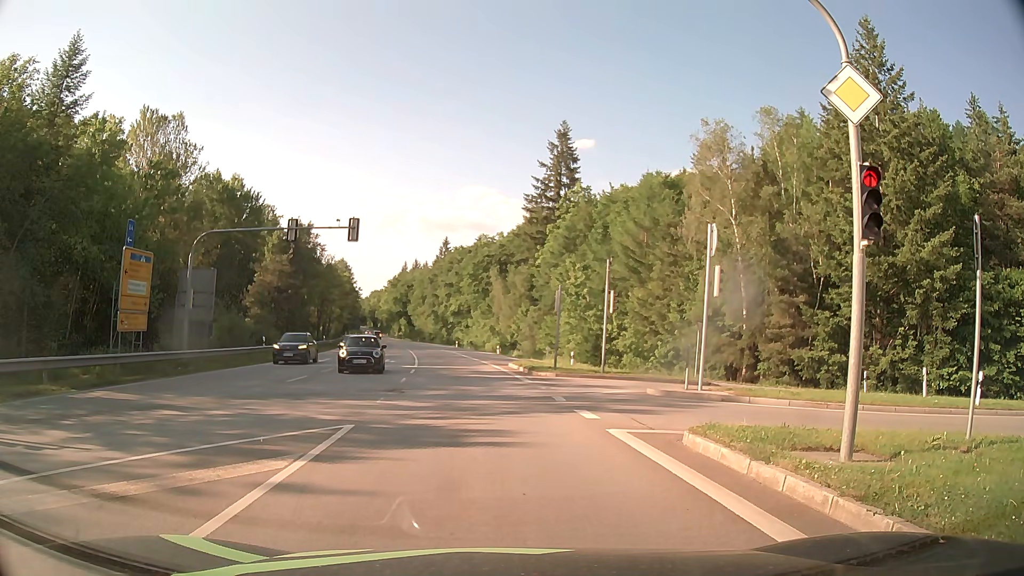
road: secondary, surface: asphalt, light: Day
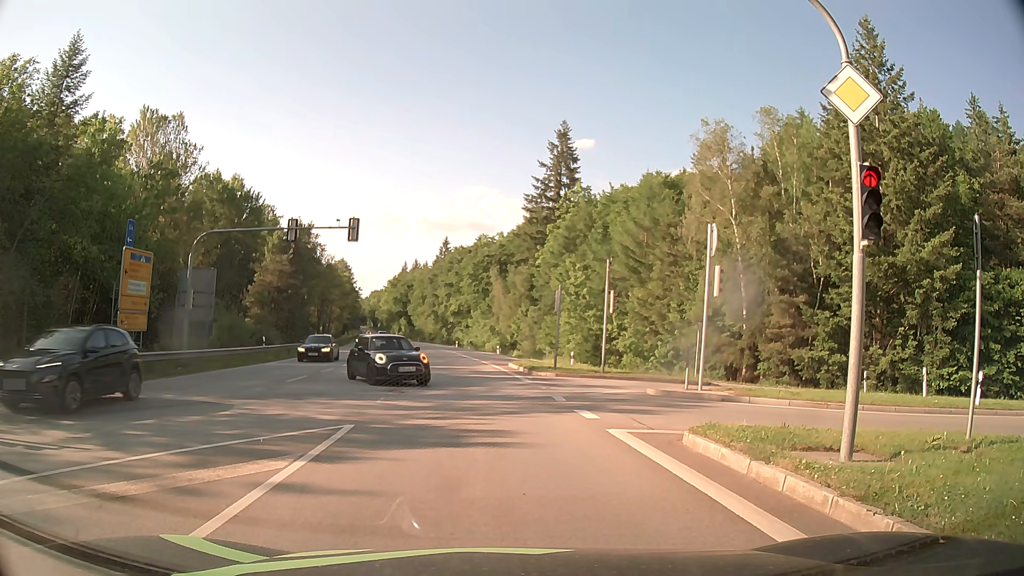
(0.0, 0.0) m; 0°
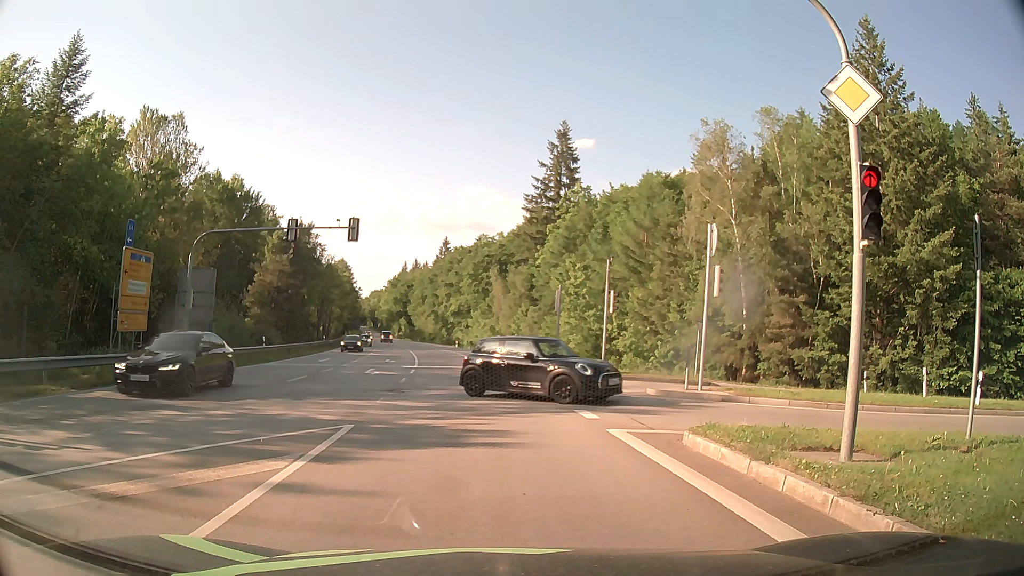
(0.0, 0.0) m; 0°
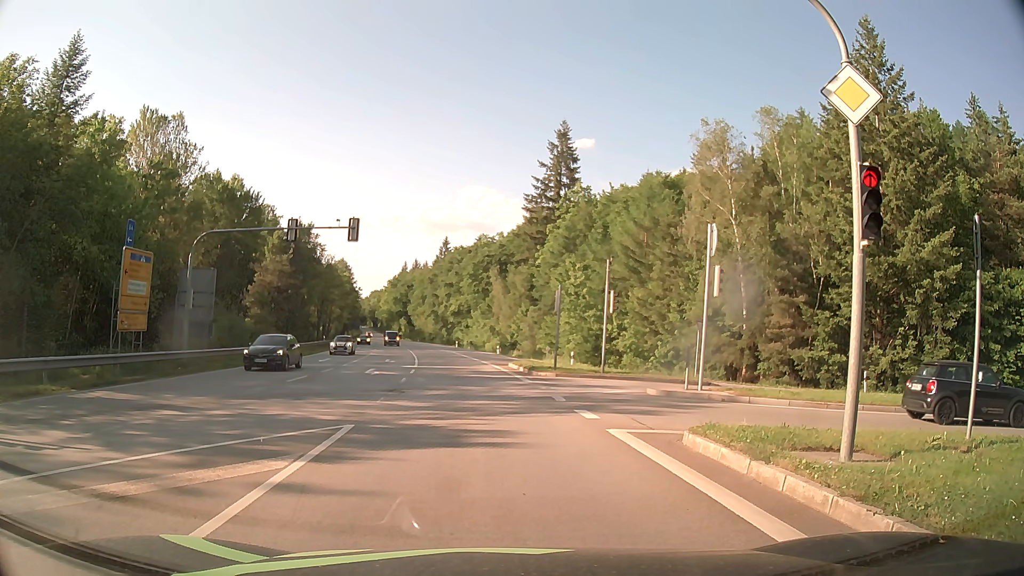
(0.0, 0.0) m; 0°
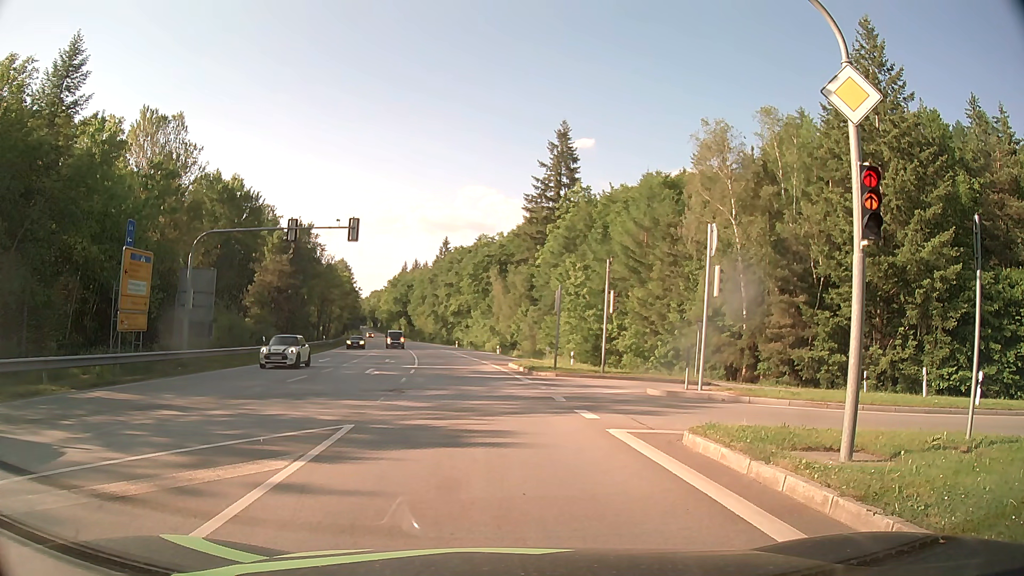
(0.0, 0.0) m; 0°
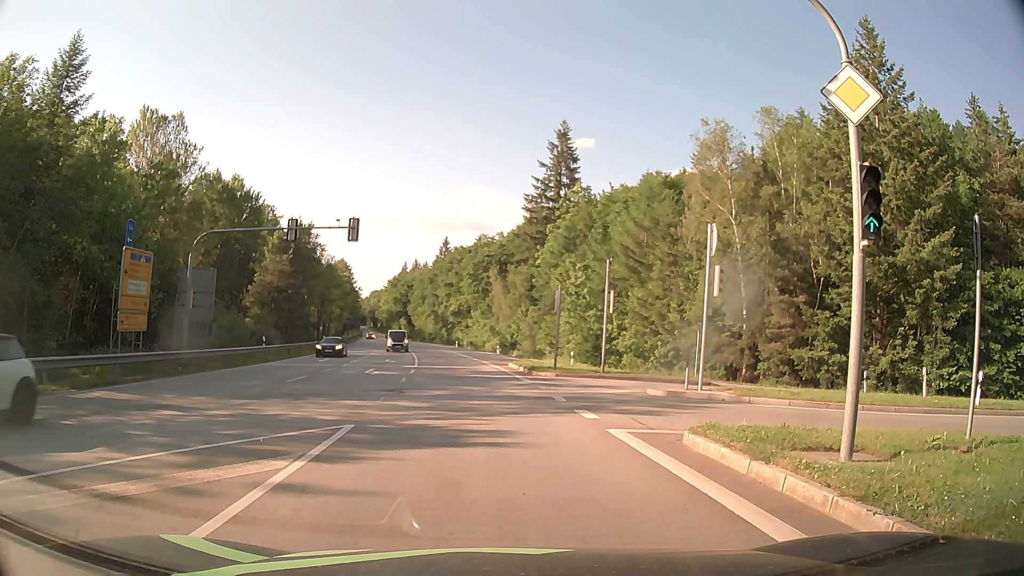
(0.0, 0.0) m; 0°
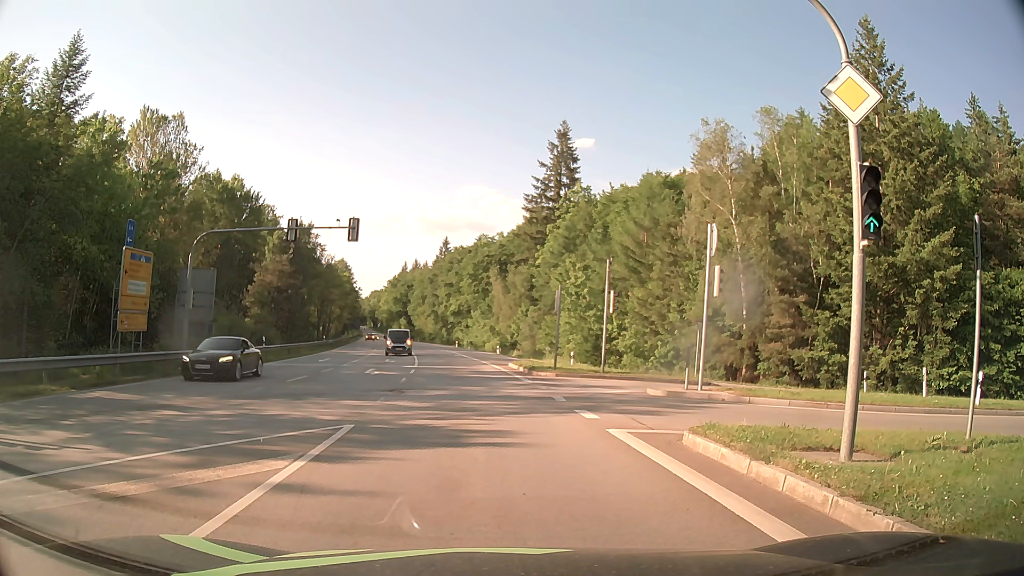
(0.0, 0.0) m; 0°
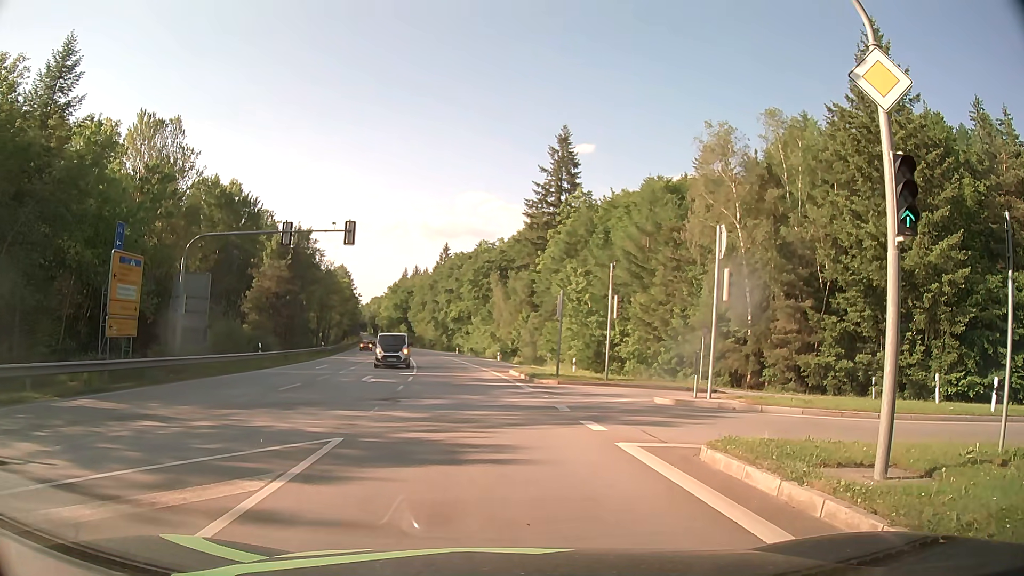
(0.0, +0.9) m; -2°
(0, +10) (0, +20) (-1, +30) (-2, +40) (-3, +50) (-4, +60) (-6, +70) (-7, +80) (-9, +89) (-11, +99) m
